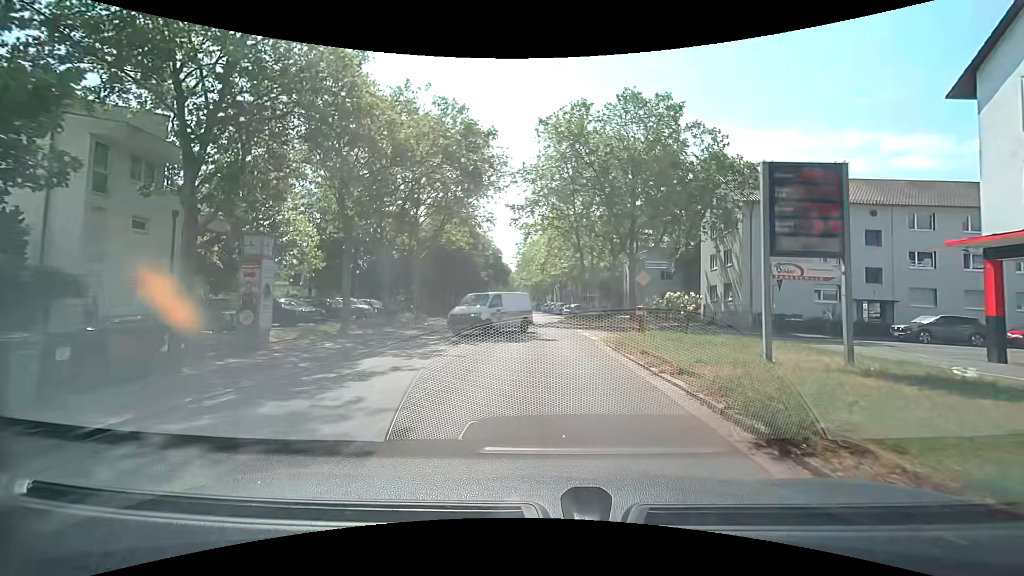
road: secondary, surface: asphalt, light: Day
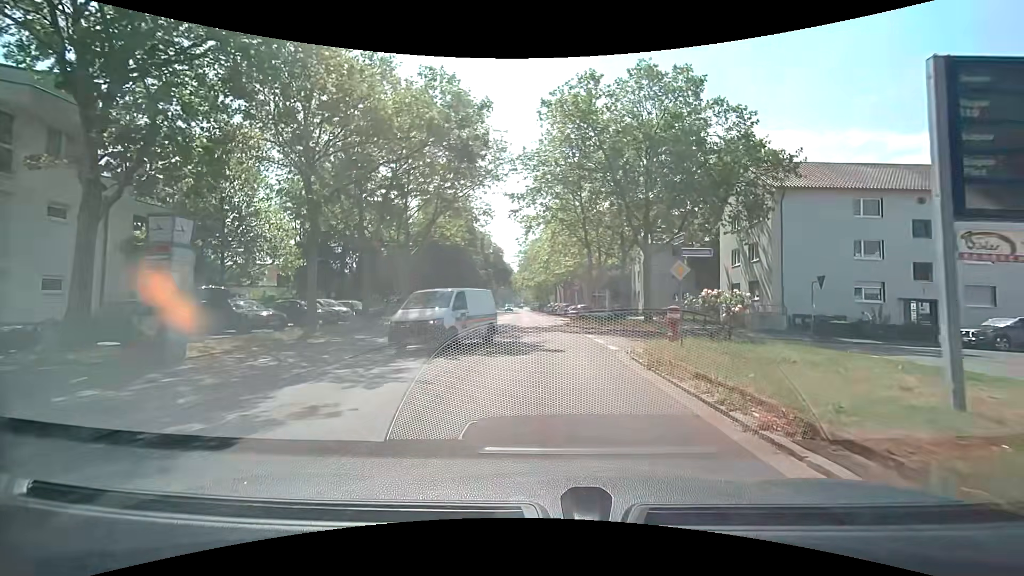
(0.0, +4.2) m; 0°
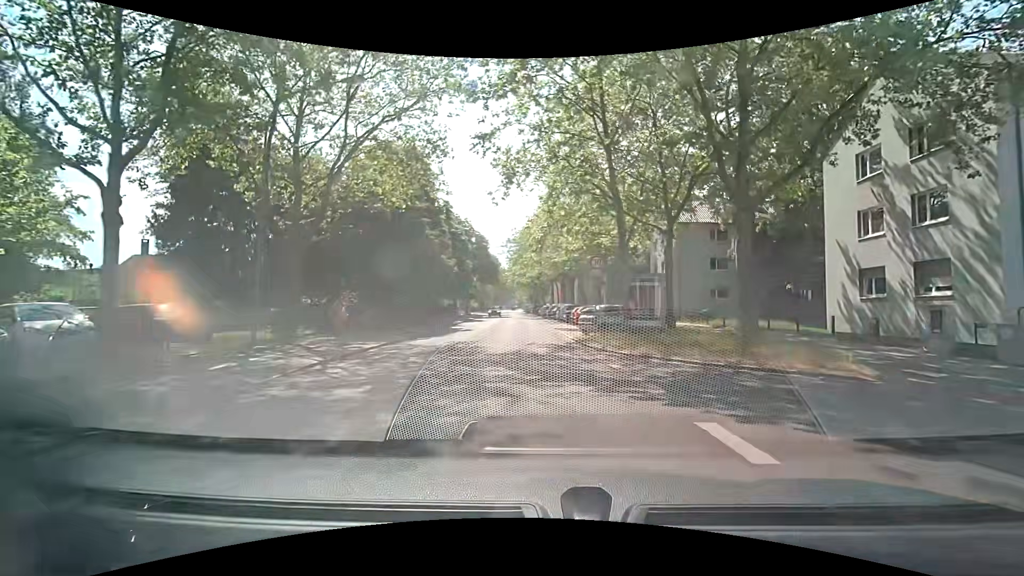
(-0.1, +16.8) m; 0°
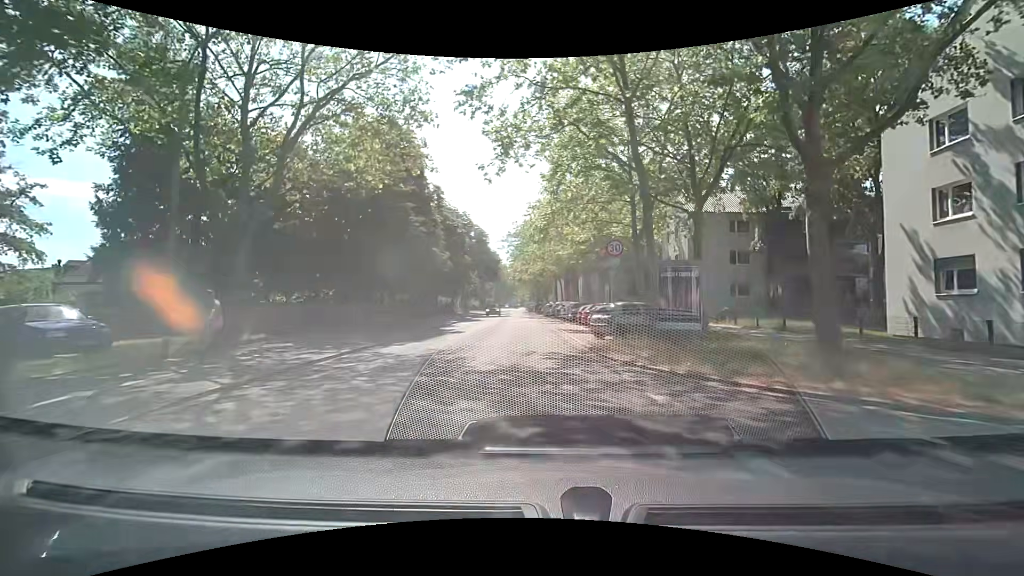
(0.0, +4.2) m; 0°
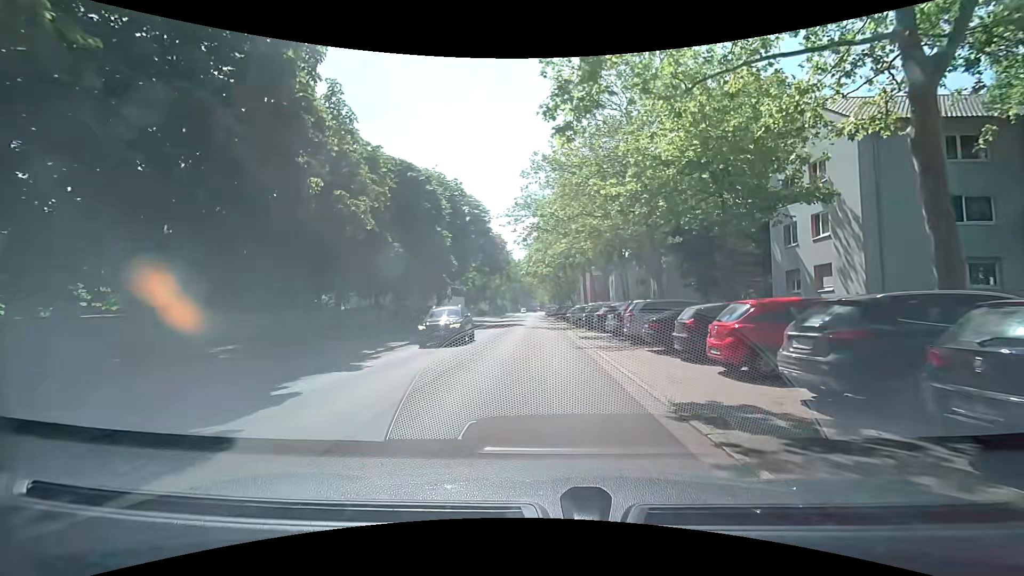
(-0.6, +21.1) m; -3°
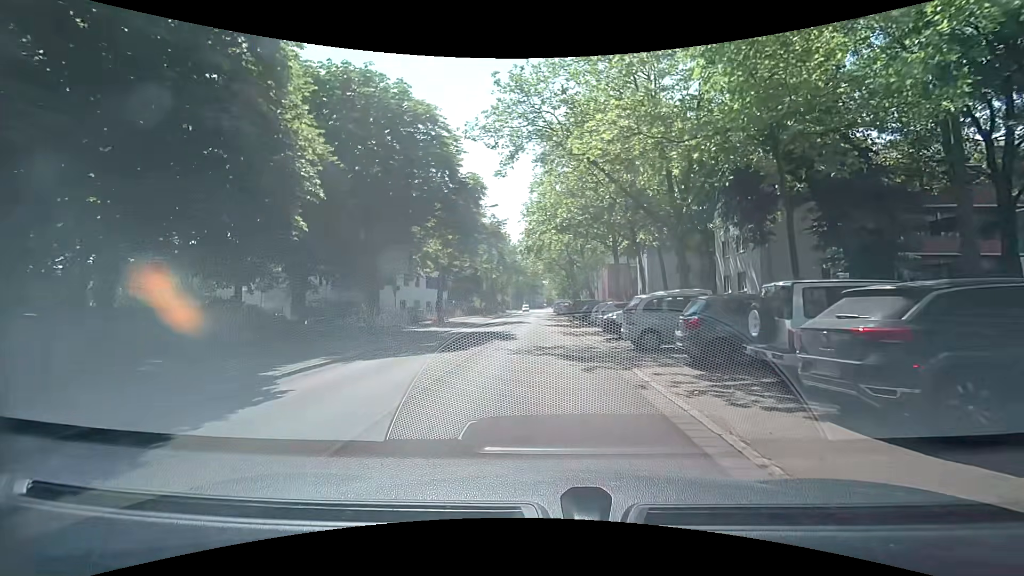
(-0.1, +21.9) m; -1°
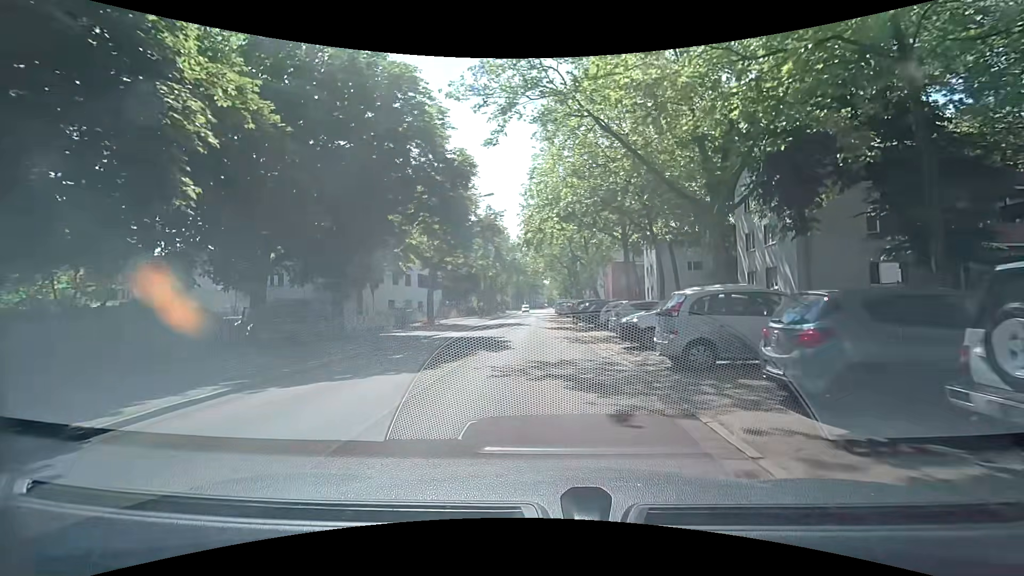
(0.0, +4.4) m; -1°
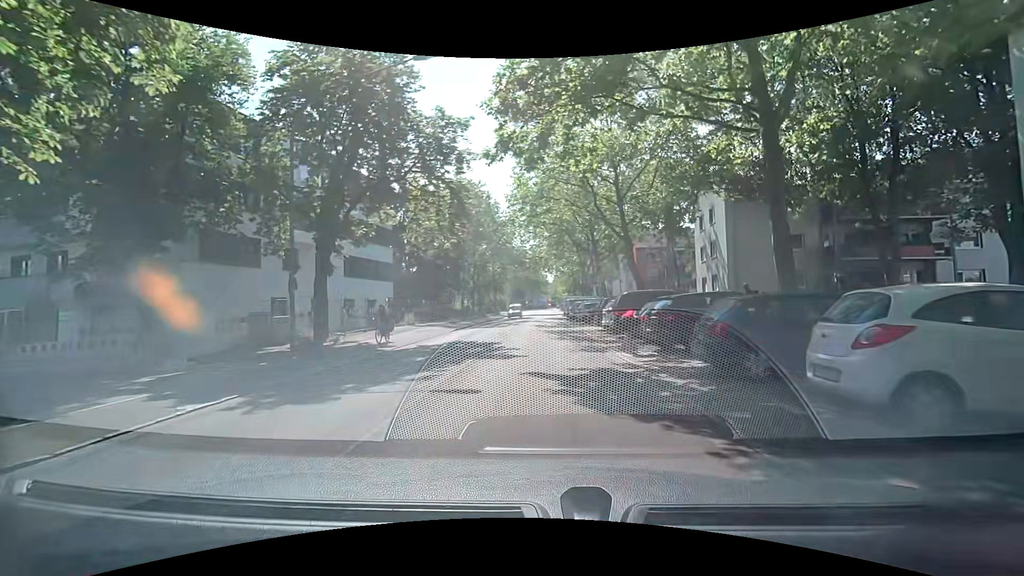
(+0.5, +21.8) m; +1°
(0, +10) (0, +20) (0, +30) (0, +40) (0, +50) (-1, +60) (-1, +70) (-1, +80) (-1, +90) (-1, +100) m
